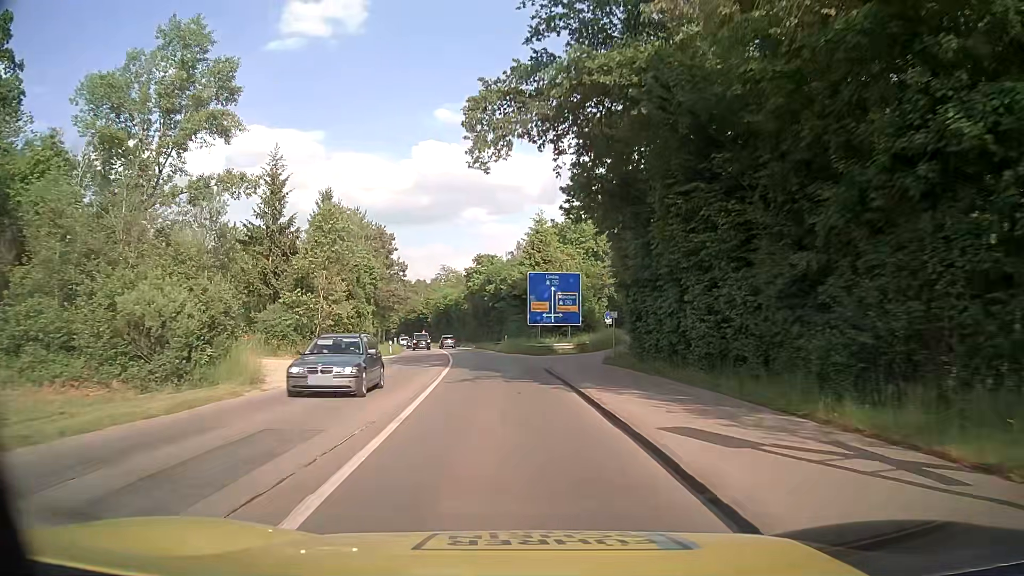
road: tertiary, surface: asphalt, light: Day
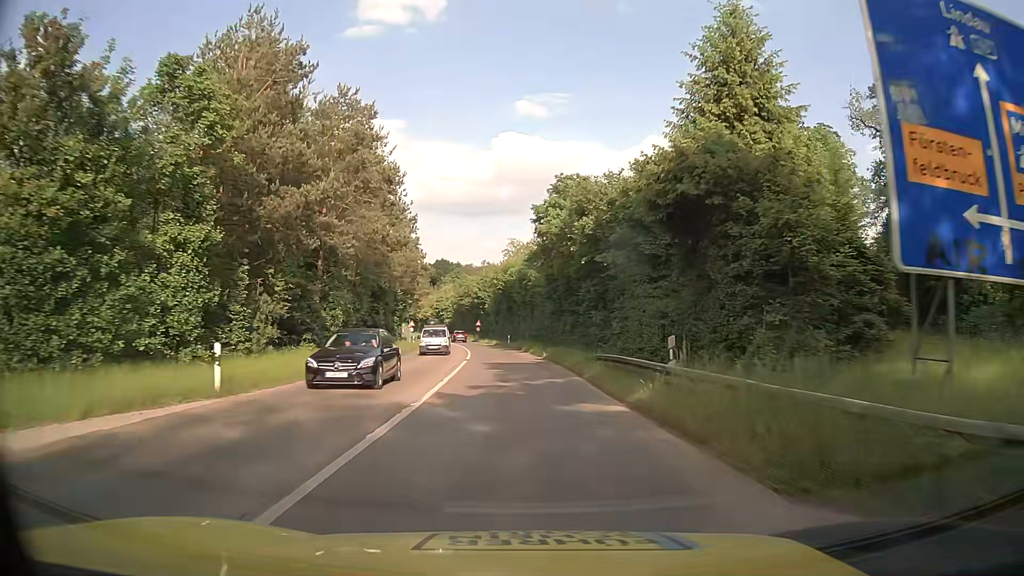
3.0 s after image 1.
(-3.7, +40.6) m; -8°
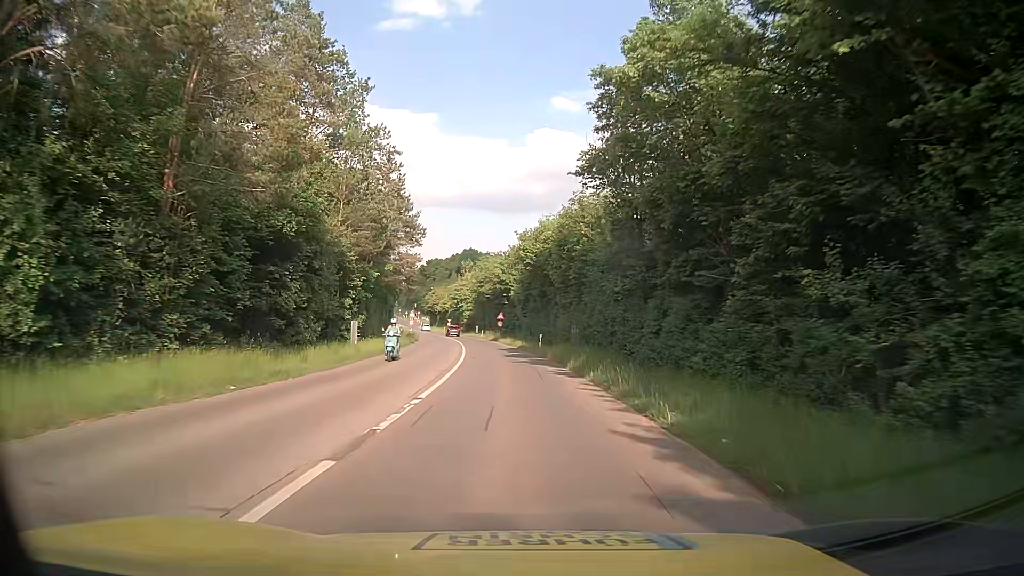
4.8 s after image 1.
(-0.6, +25.4) m; -3°
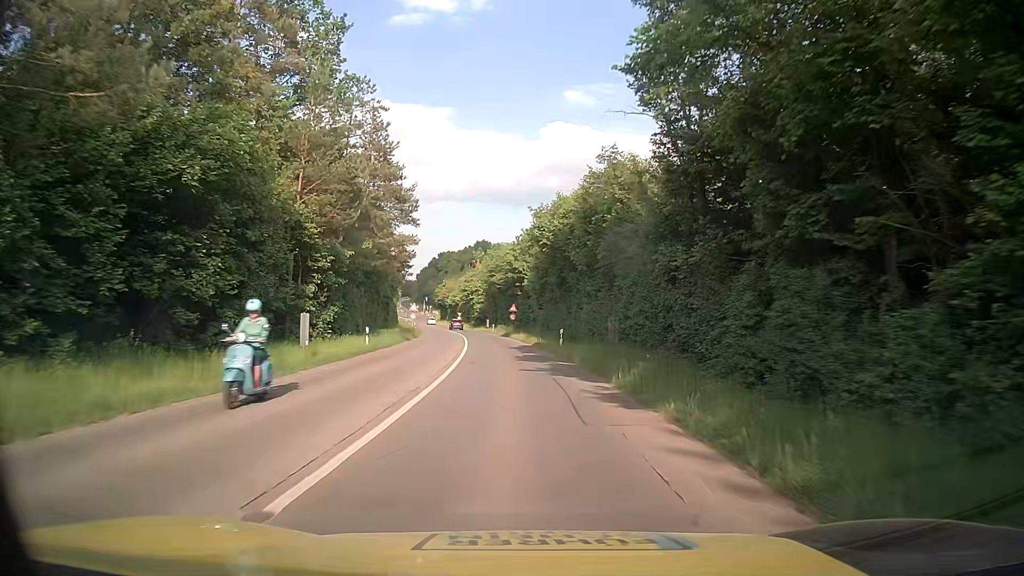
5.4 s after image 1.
(-0.1, +8.5) m; -1°
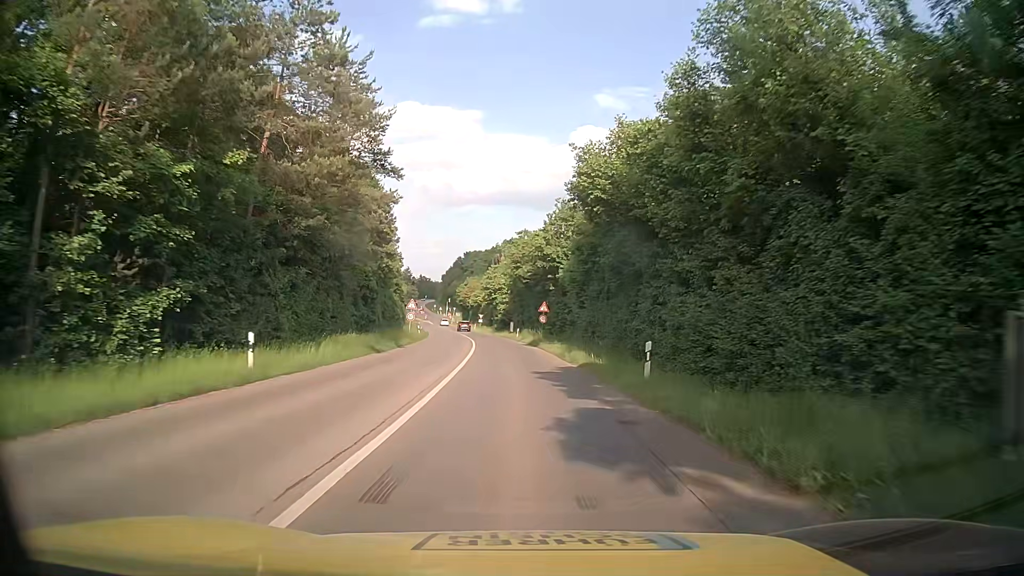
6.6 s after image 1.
(-0.4, +17.0) m; -3°
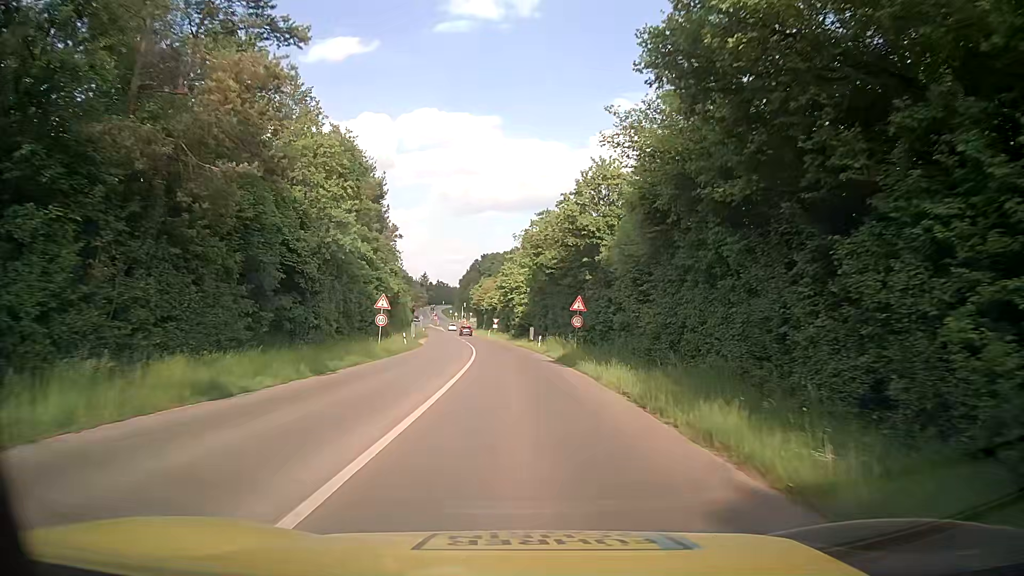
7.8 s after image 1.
(-0.1, +17.0) m; -1°
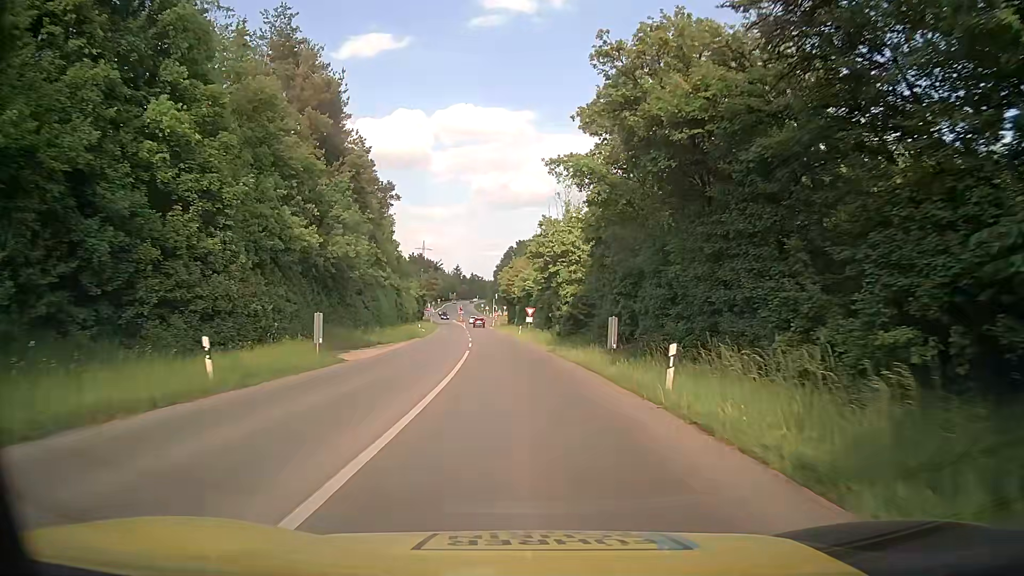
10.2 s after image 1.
(-1.1, +33.5) m; -3°
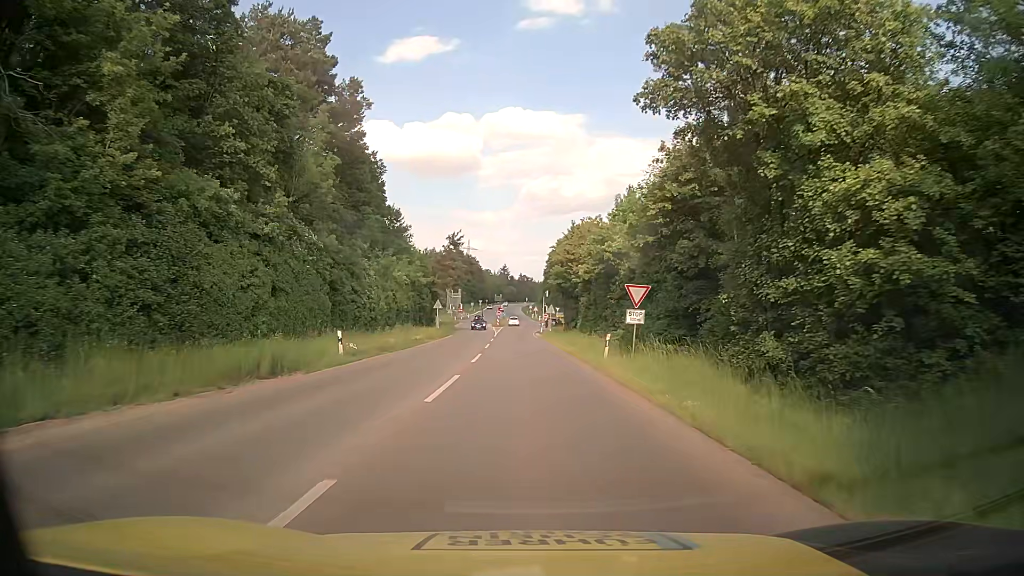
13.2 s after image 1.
(-1.7, +39.2) m; -4°
(0, +10) (0, +20) (-1, +30) (-1, +40) (-1, +50) (-2, +60) (-2, +70) (-3, +80) (-3, +90) (-3, +100) m
